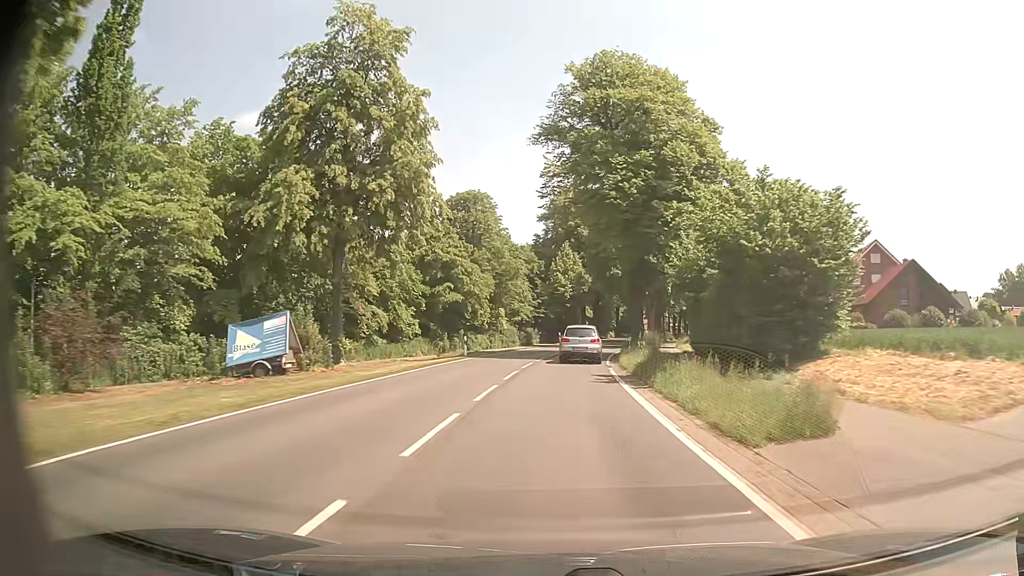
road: primary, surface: asphalt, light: Day
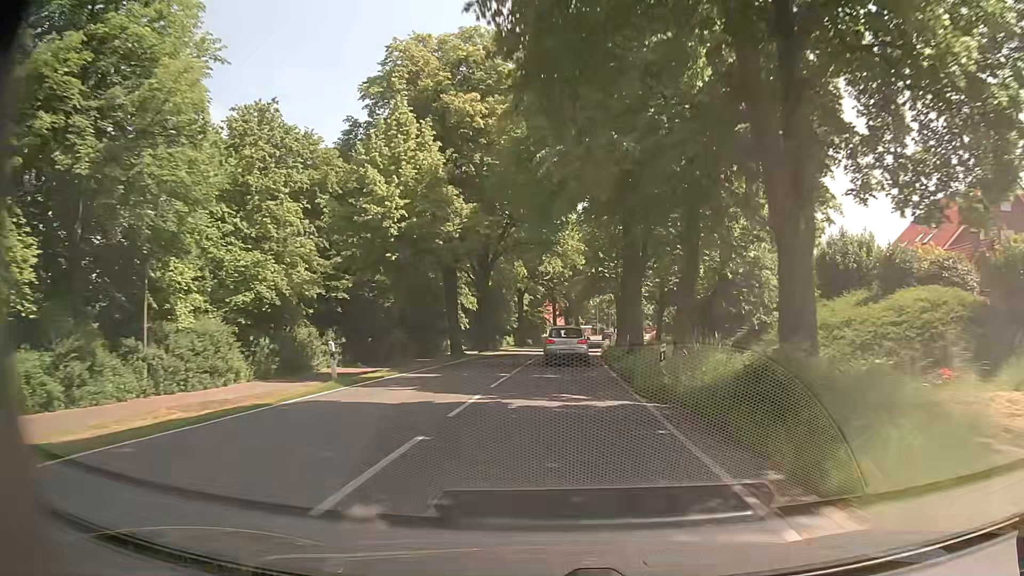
(+3.6, +50.2) m; +9°
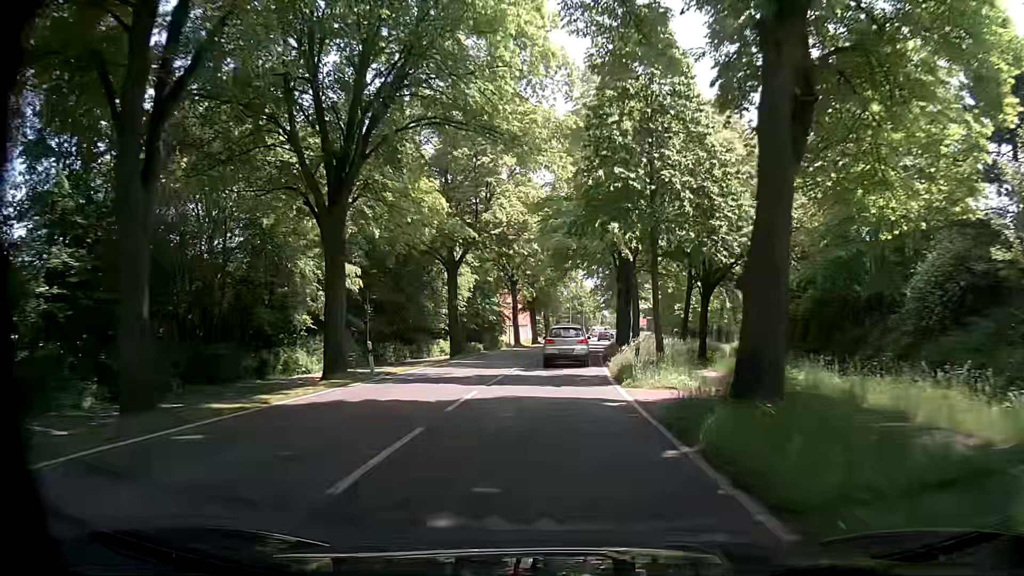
(+0.9, +29.3) m; +3°
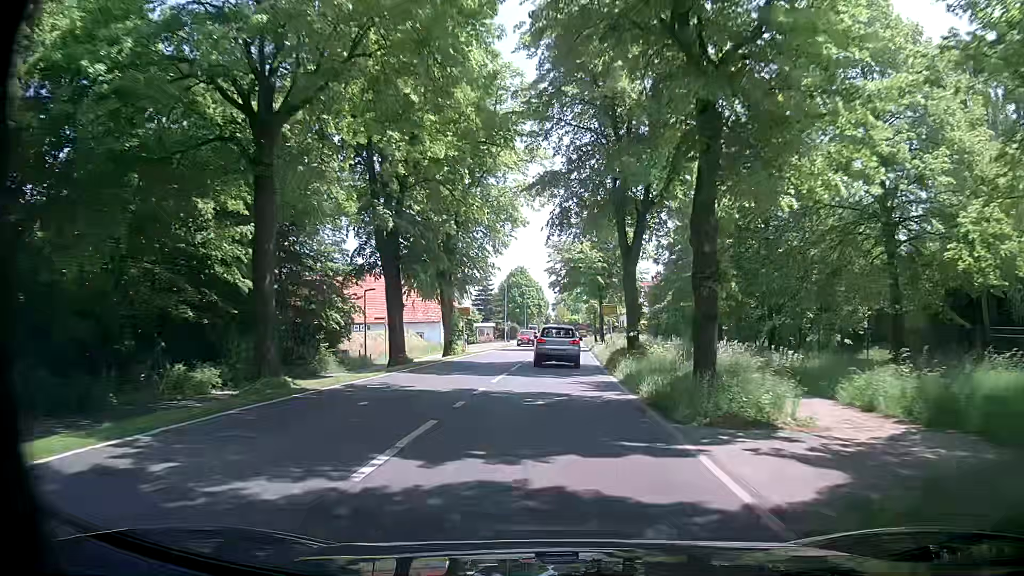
(+2.3, +47.4) m; +4°
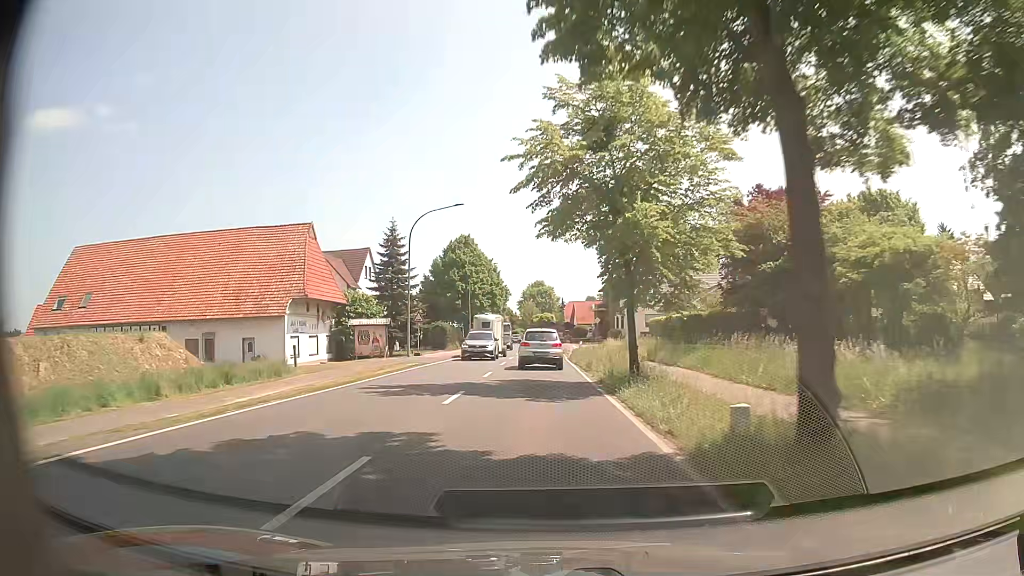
(+2.2, +46.2) m; +3°
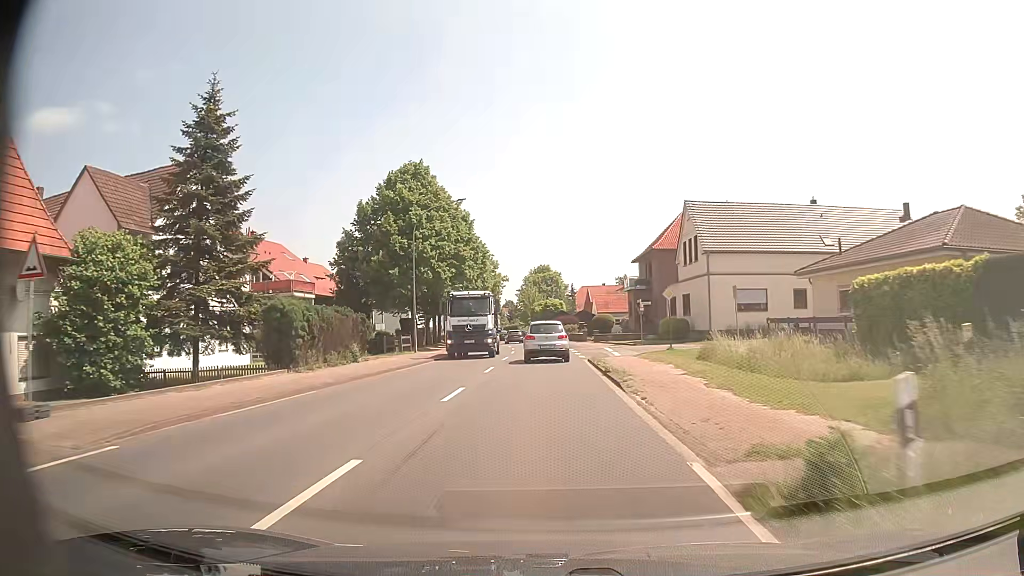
(+0.1, +36.5) m; 0°
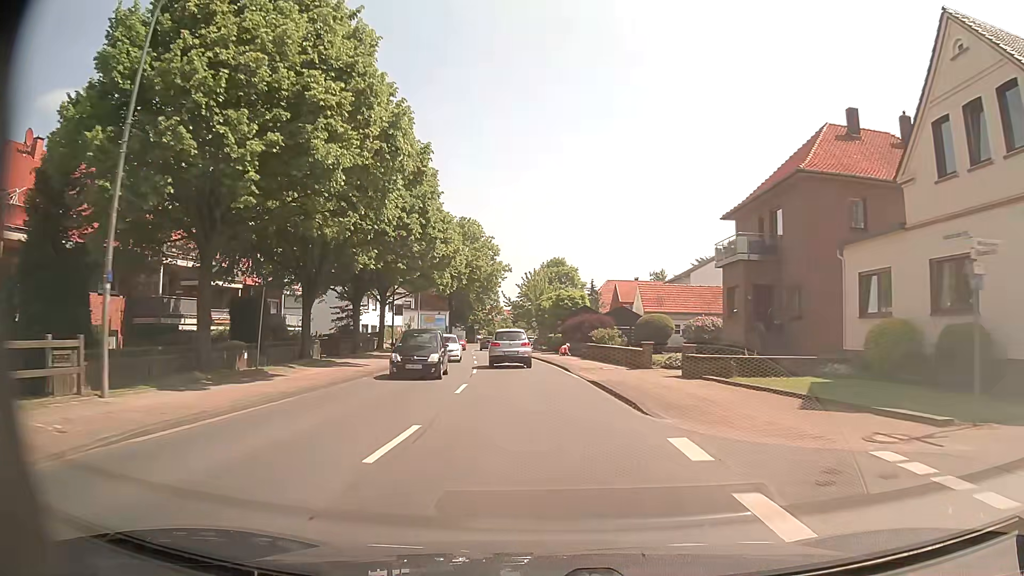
(-0.1, +33.0) m; -1°
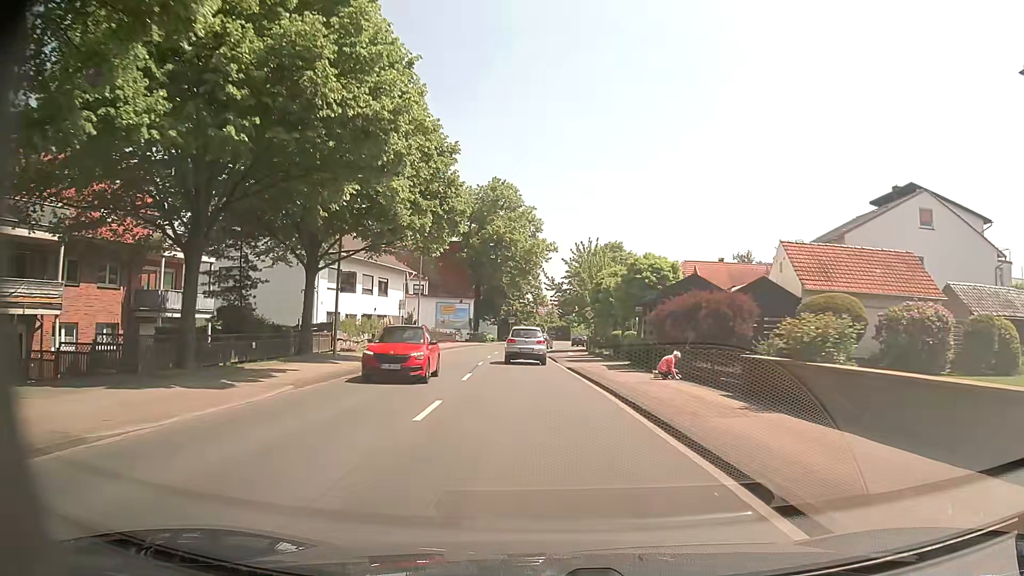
(-0.7, +24.1) m; -4°
(0, +10) (-1, +20) (-1, +30) (-1, +40) (-2, +50) (-1, +60) (0, +70) (+2, +80) (+4, +89) (+8, +99) m
